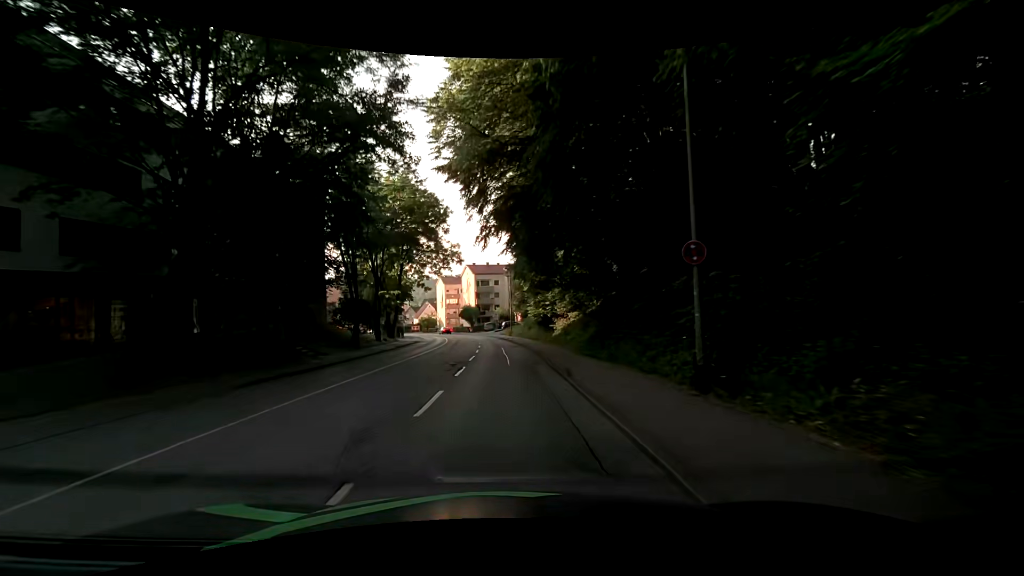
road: tertiary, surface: asphalt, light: Day
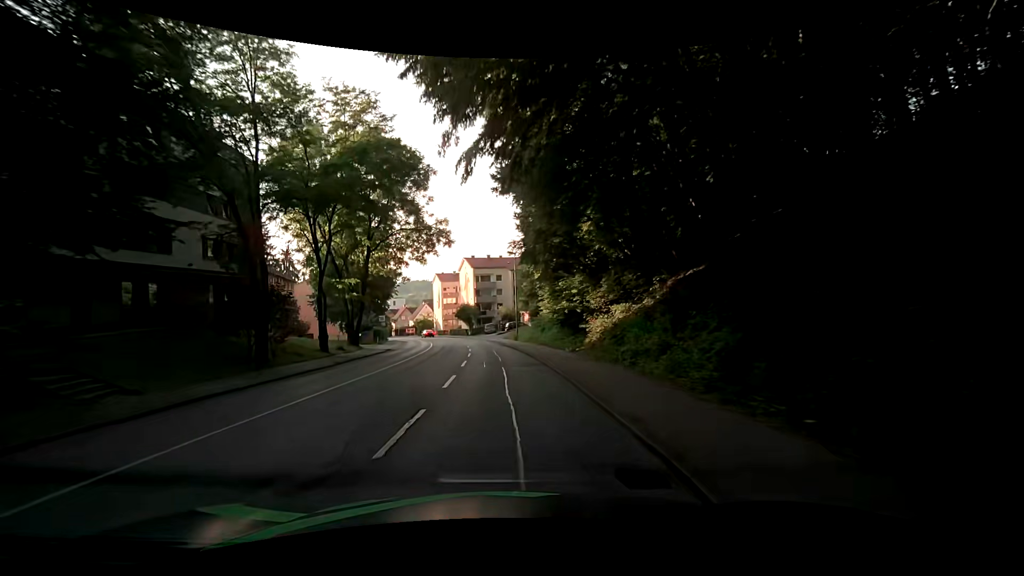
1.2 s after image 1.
(-0.1, +14.4) m; +1°
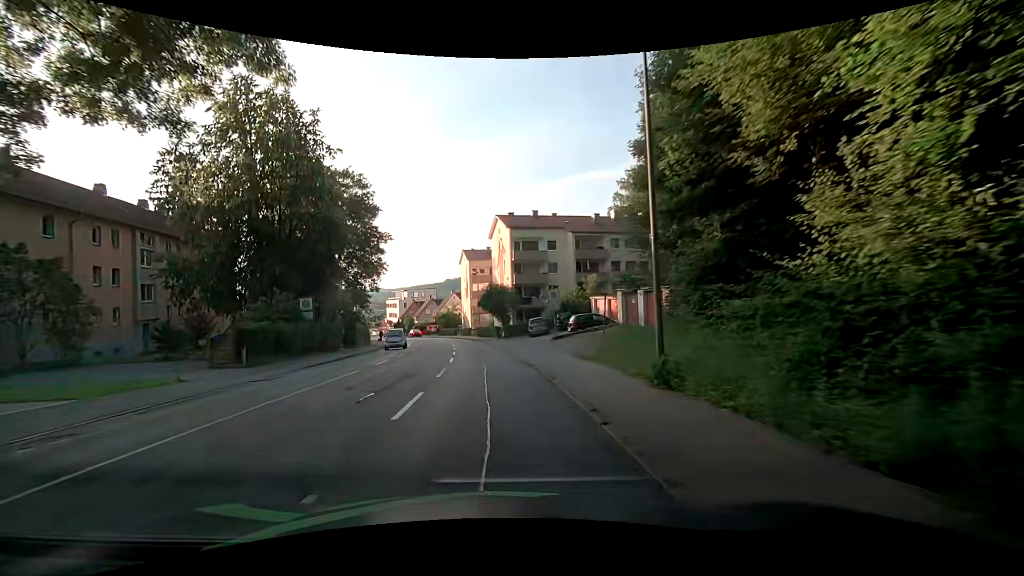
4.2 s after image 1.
(-1.9, +35.5) m; -6°
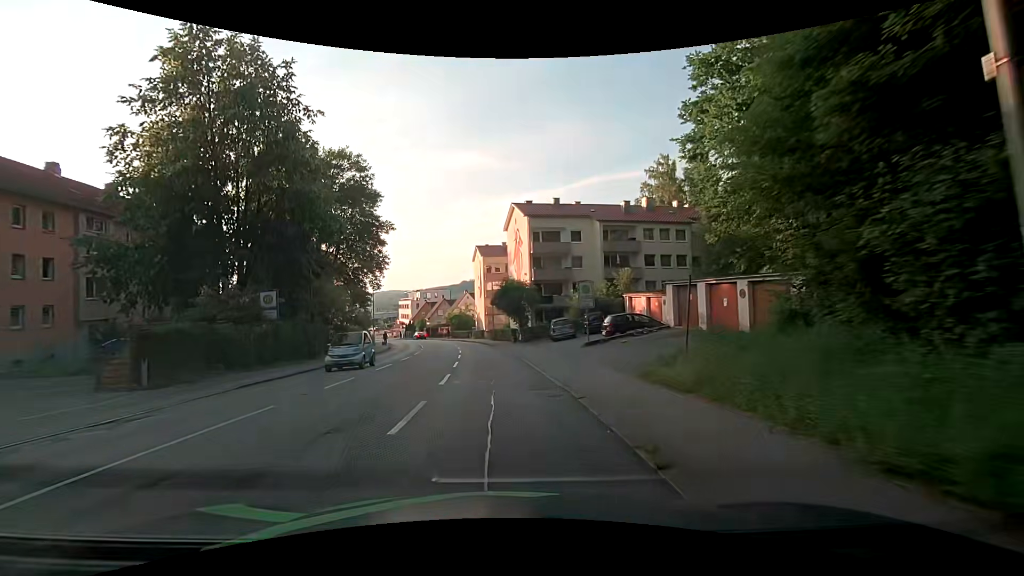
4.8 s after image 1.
(-0.1, +7.0) m; -2°
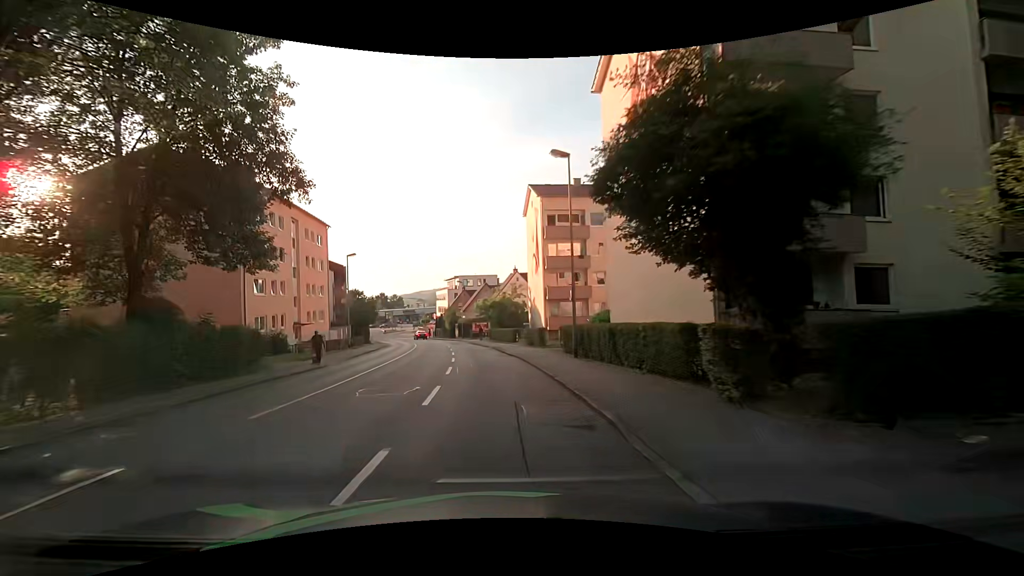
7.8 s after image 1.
(-2.3, +34.6) m; -7°
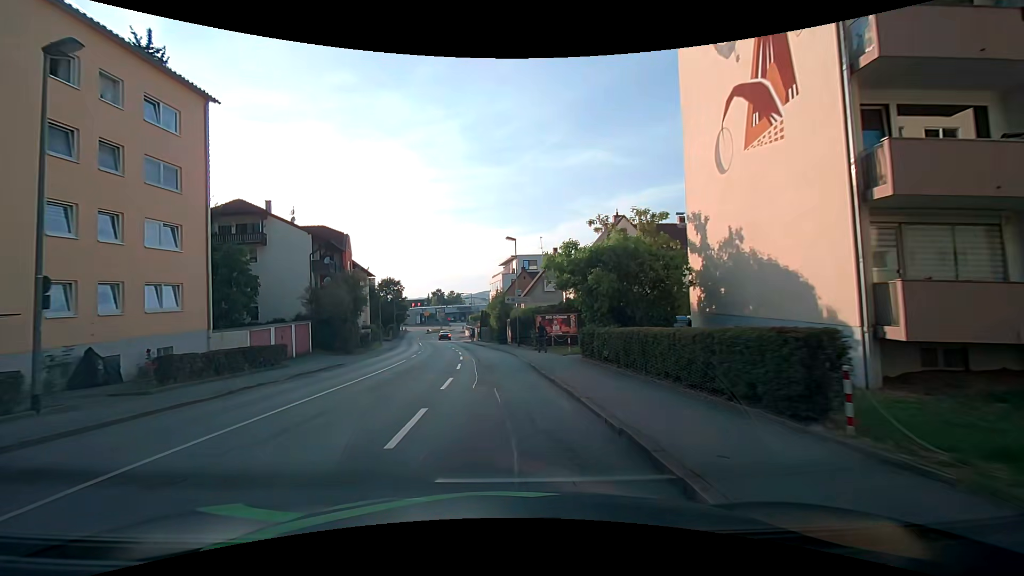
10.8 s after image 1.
(-2.1, +33.5) m; -7°
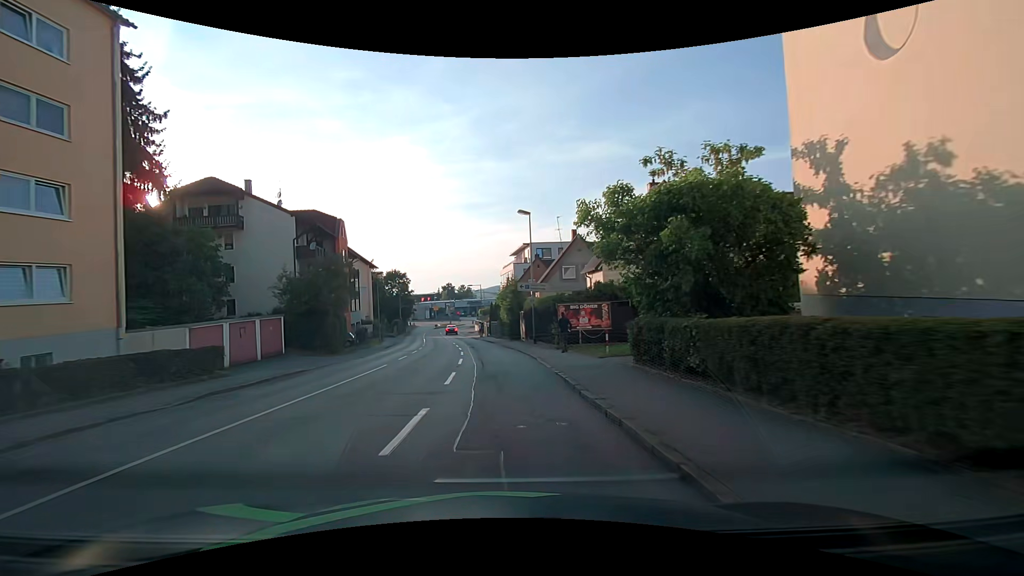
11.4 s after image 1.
(-0.1, +6.6) m; -1°
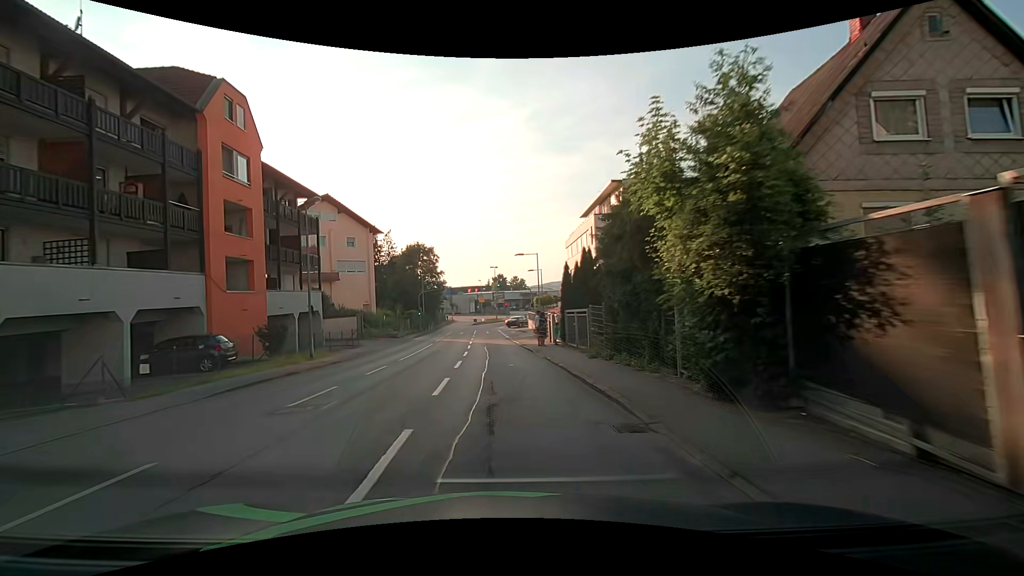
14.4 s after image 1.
(-2.2, +32.4) m; -7°
(0, +10) (0, +20) (-1, +30) (-2, +40) (-2, +50) (-3, +60) (-3, +70) (-2, +80) (+1, +89) (+6, +98) m
